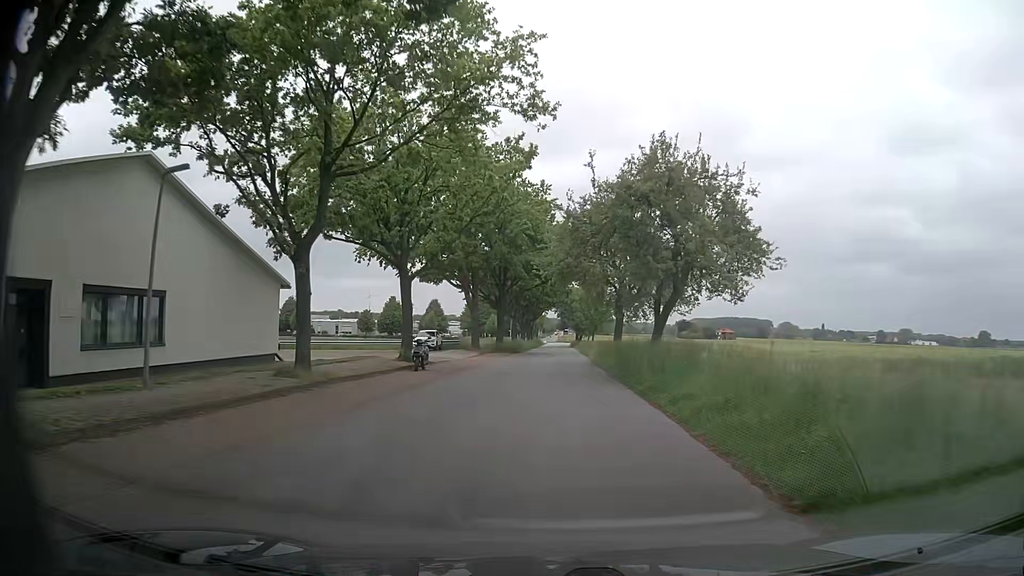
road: unclassified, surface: asphalt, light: Day
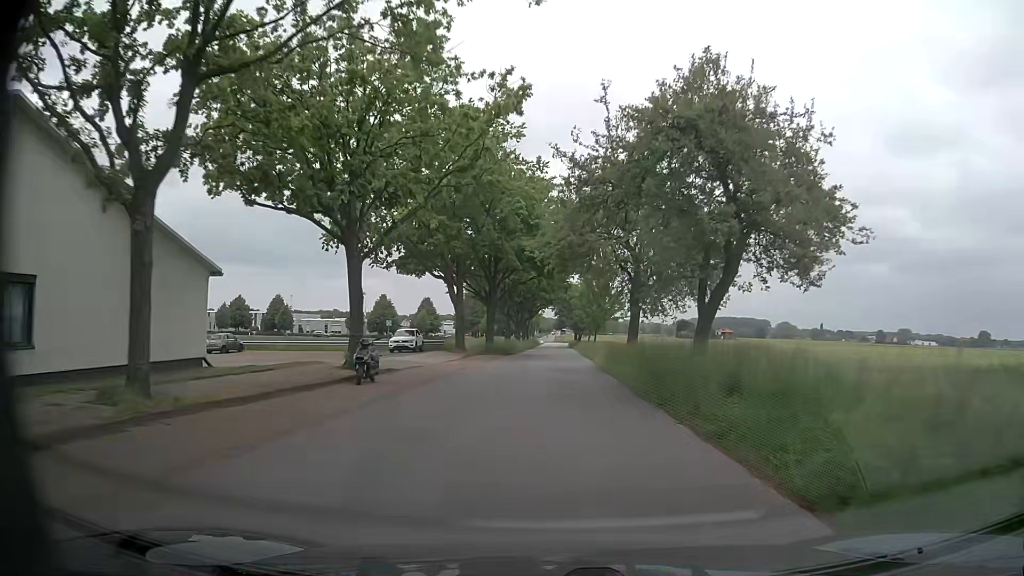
(+0.1, +7.2) m; +1°
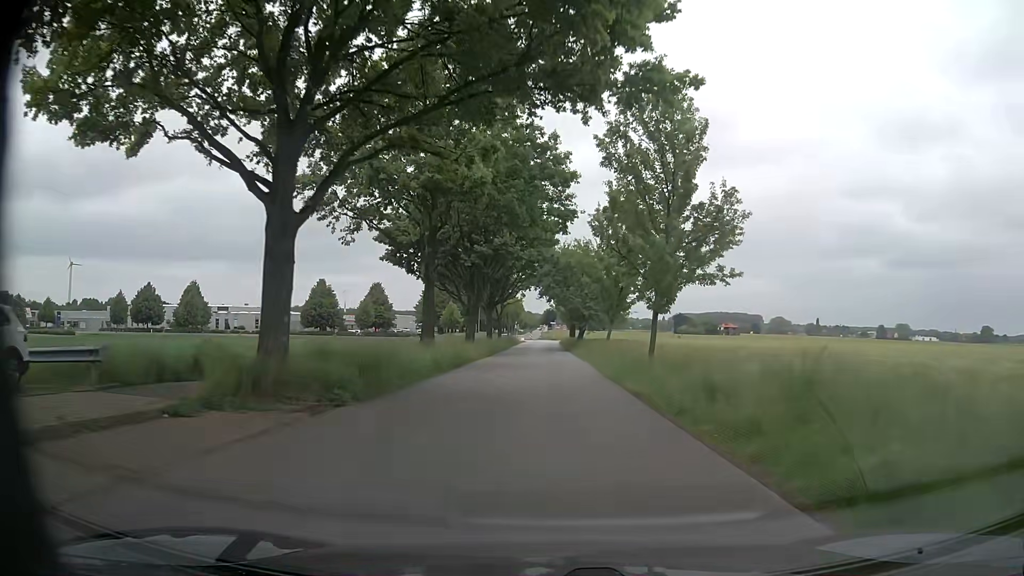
(+0.7, +39.1) m; +1°
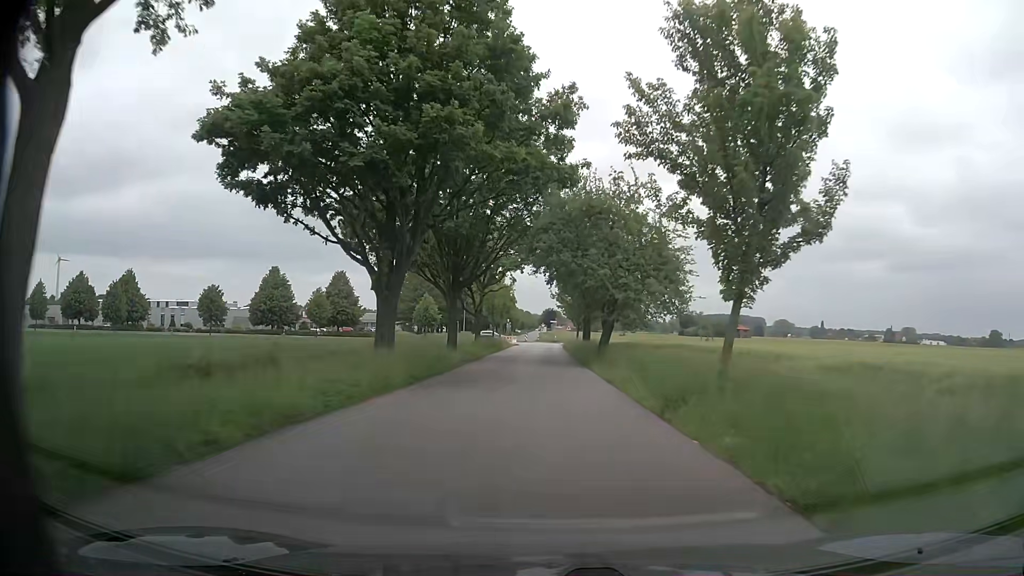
(0.0, +24.5) m; 0°
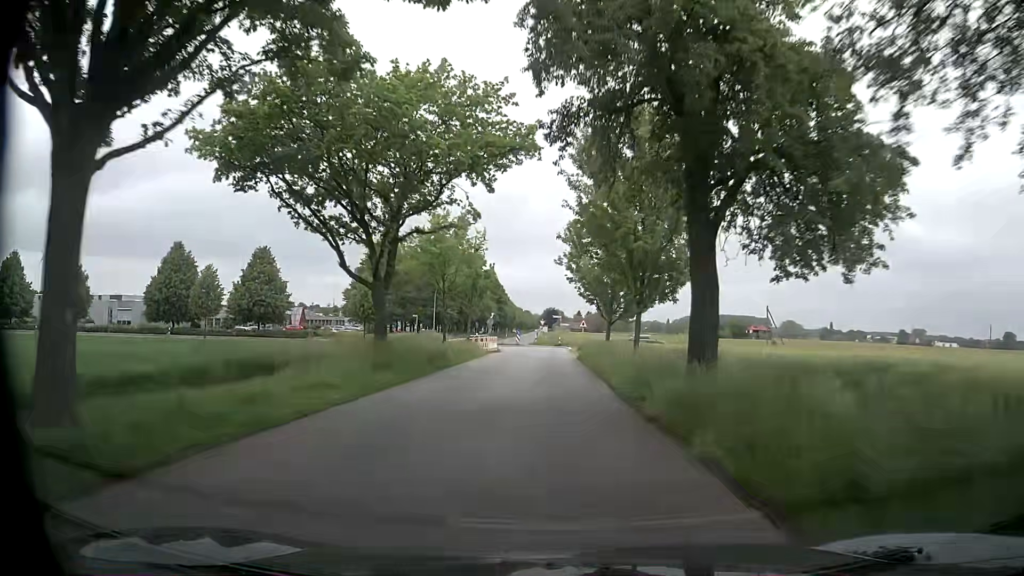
(-0.1, +32.7) m; -1°
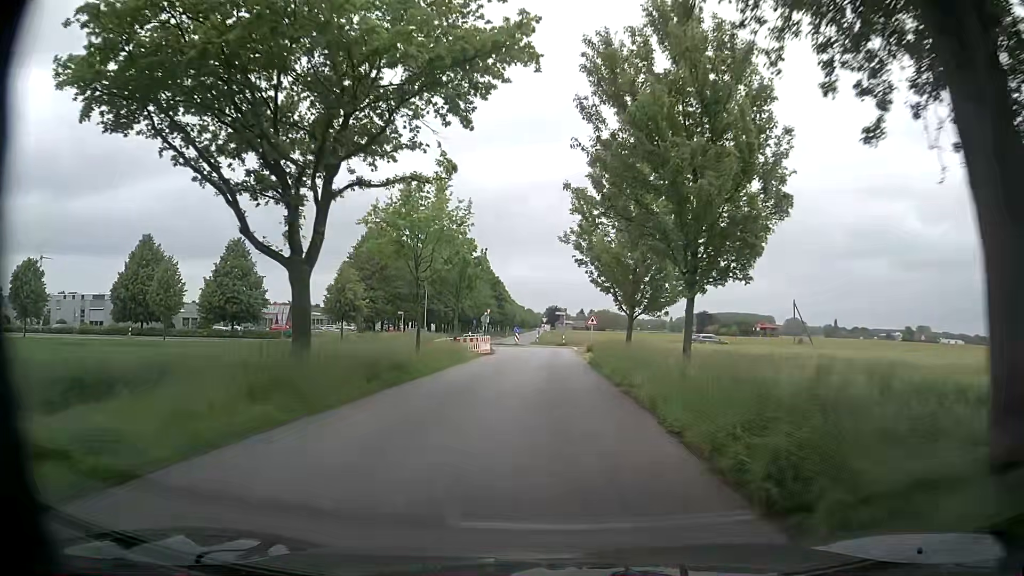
(+0.1, +7.8) m; 0°
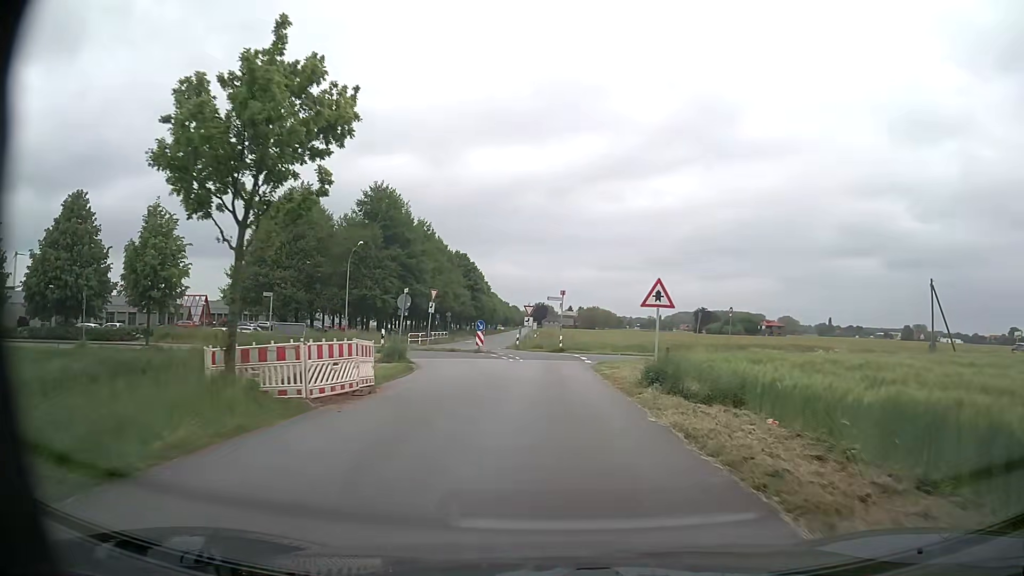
(+0.1, +27.9) m; +1°
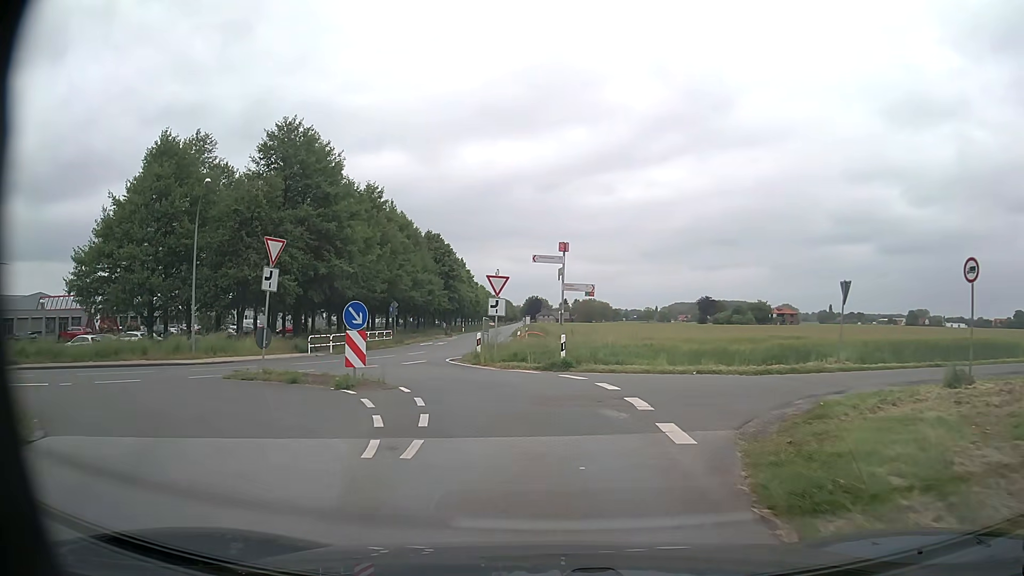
(+0.4, +22.5) m; +1°
(0, +10) (-3, +20) (-6, +29) (-5, +39) (-5, +49) (-5, +59) (-6, +69) (-7, +79) (-7, +89) (-8, +99) m
